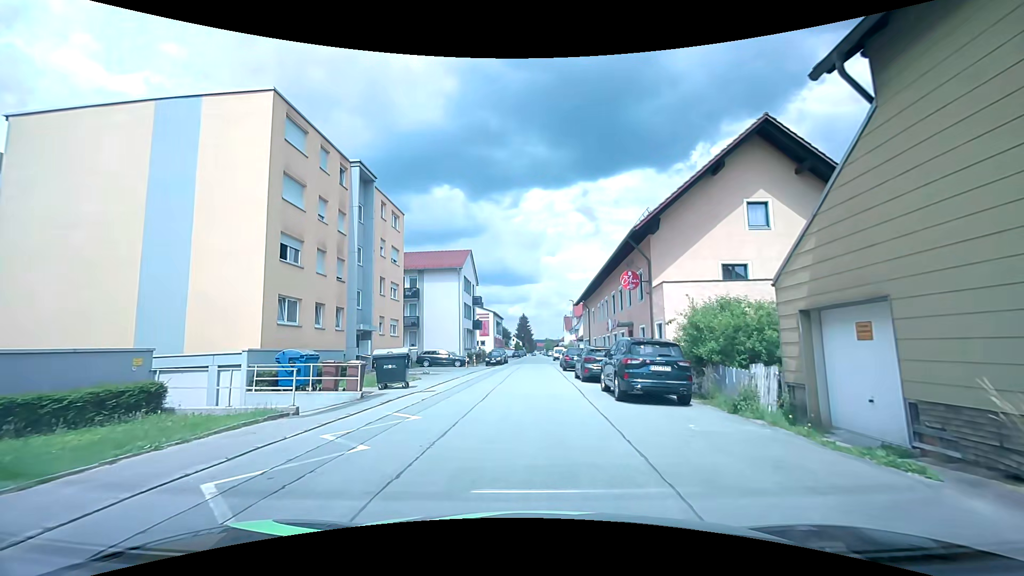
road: unclassified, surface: asphalt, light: Day
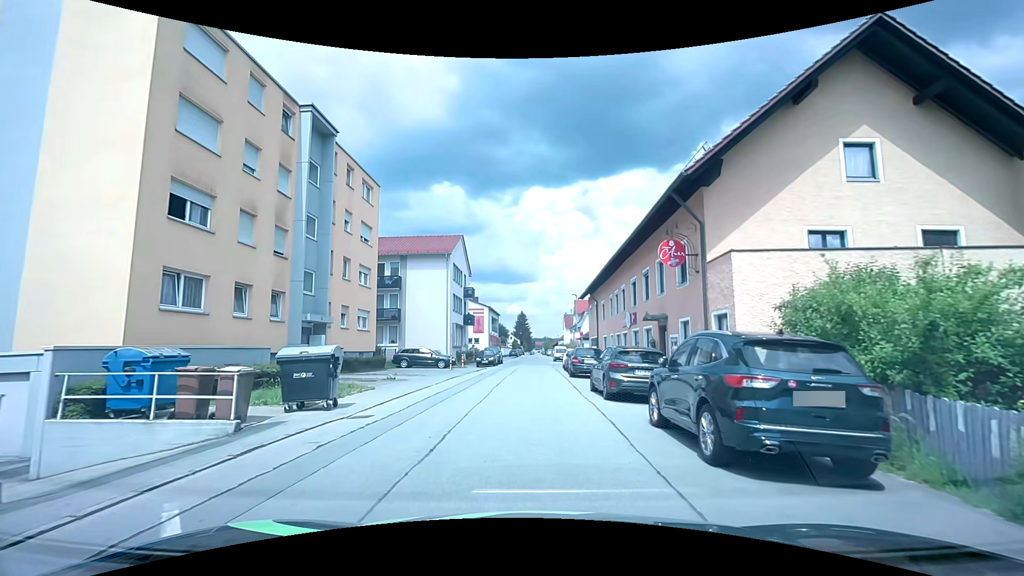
(+0.1, +6.8) m; +1°
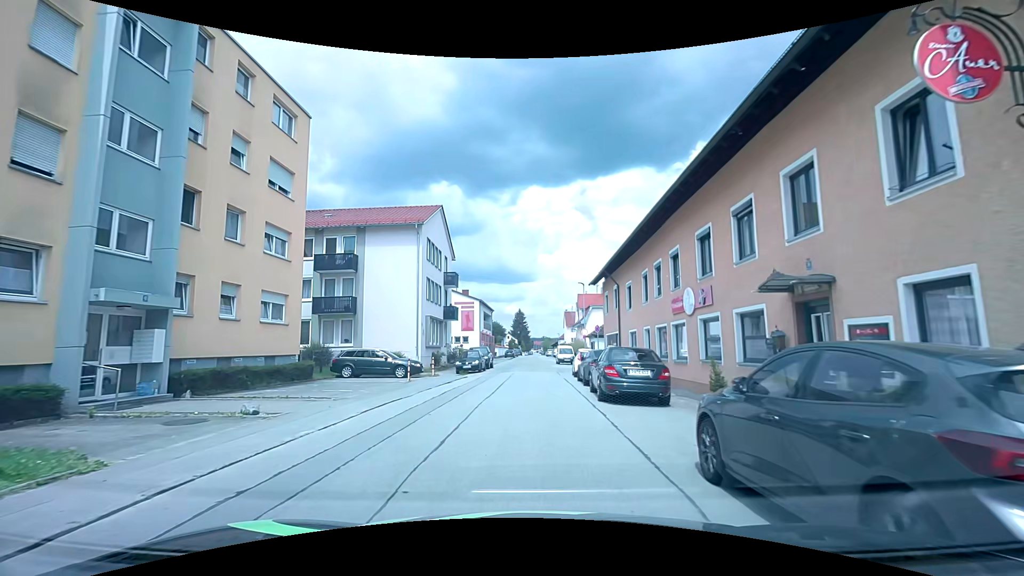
(-0.1, +10.8) m; 0°
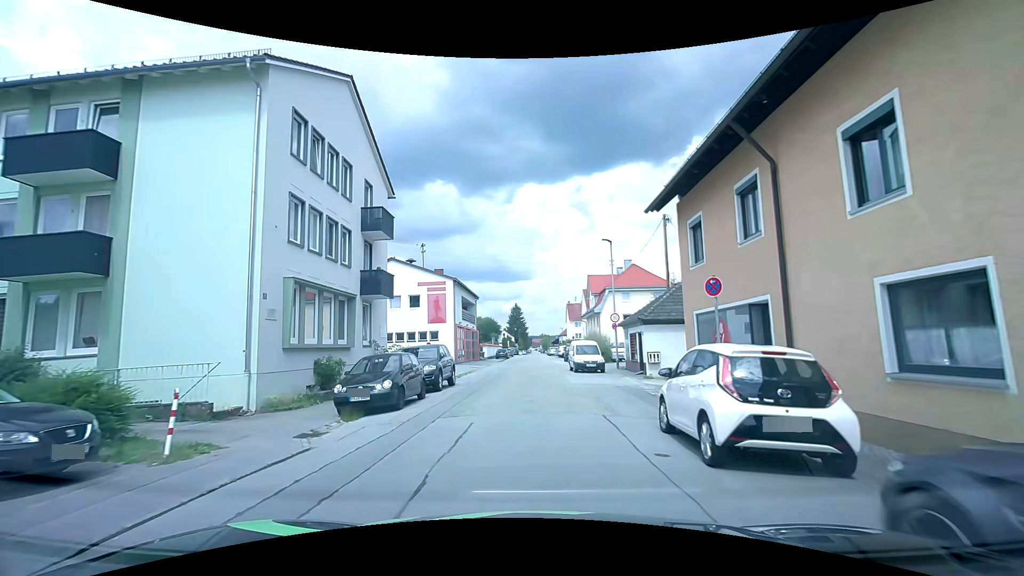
(+0.1, +19.5) m; +1°
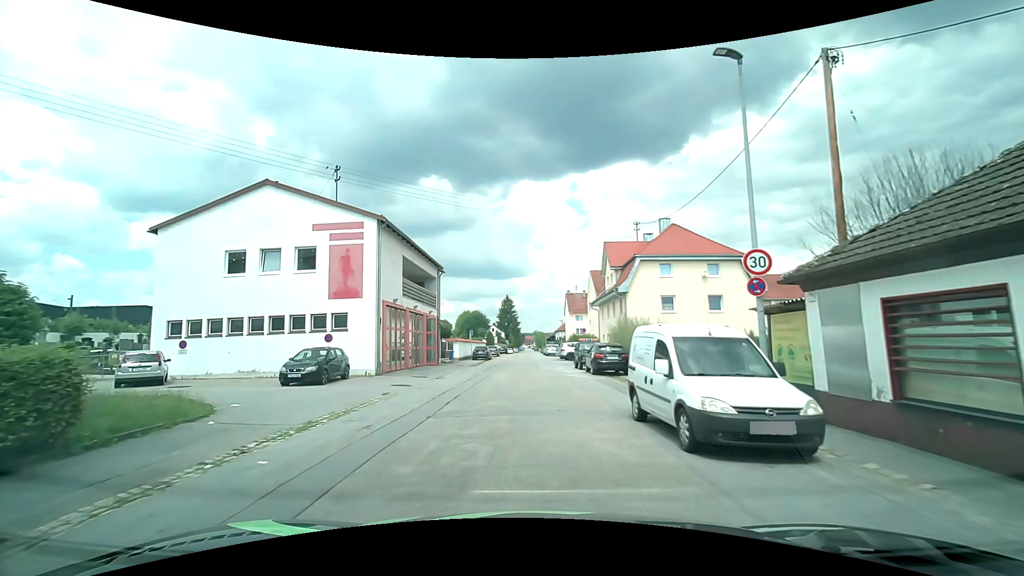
(-0.1, +20.5) m; +1°
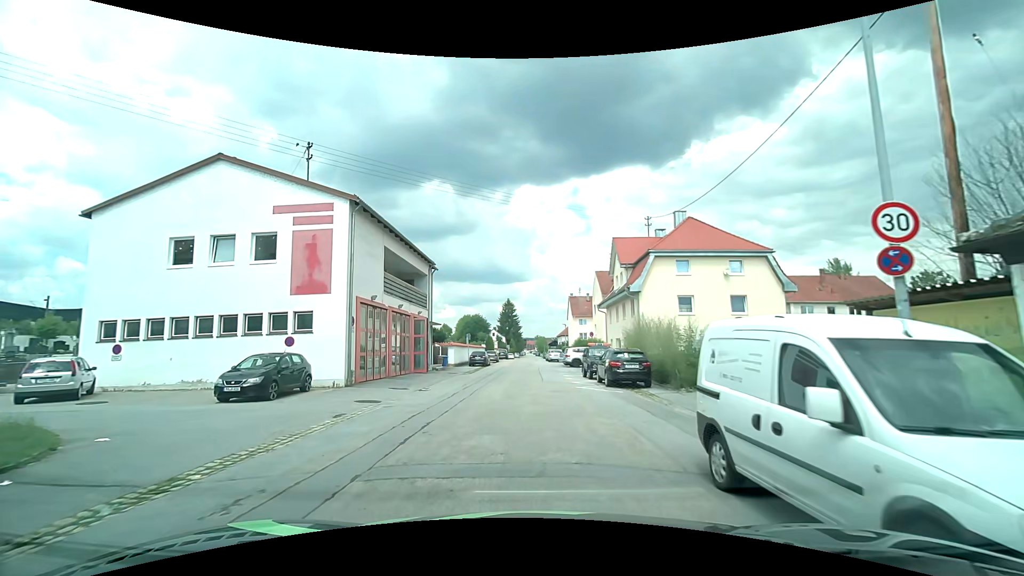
(-0.1, +4.0) m; -2°
(0, +10) (0, +20) (0, +30) (0, +40) (0, +50) (0, +60) (0, +70) (0, +80) (0, +90) (0, +100) m
